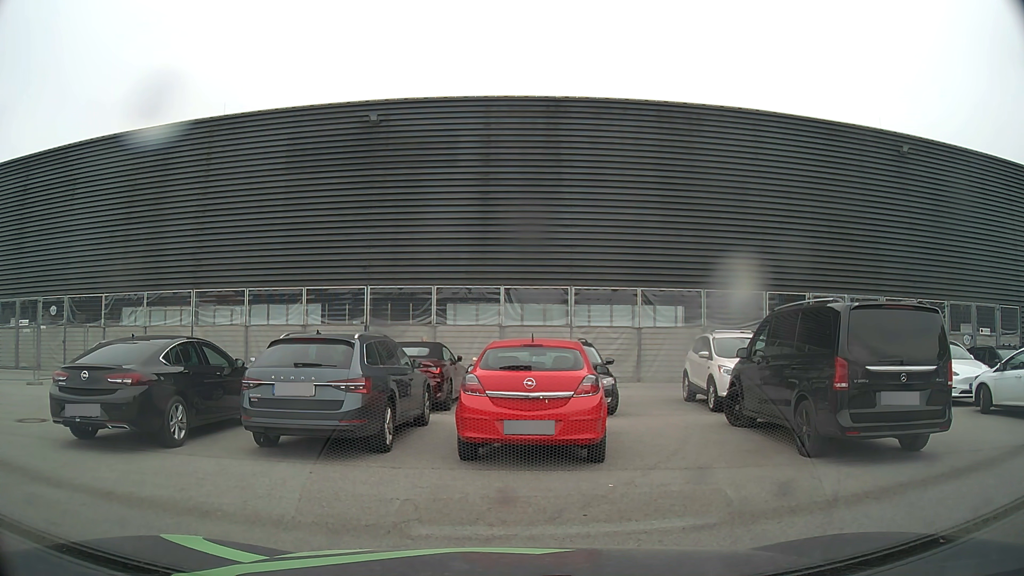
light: Day
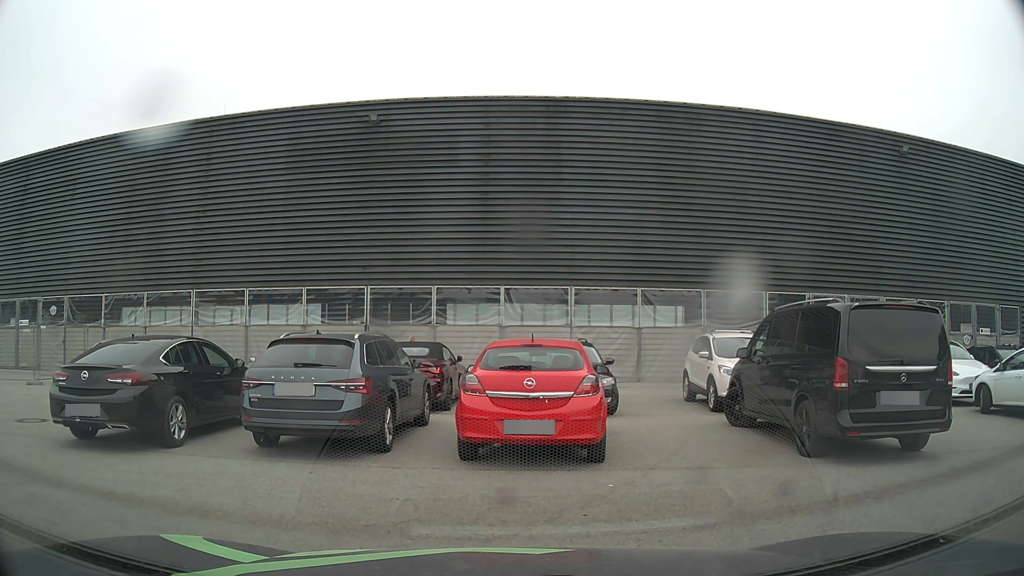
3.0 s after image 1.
(0.0, 0.0) m; 0°
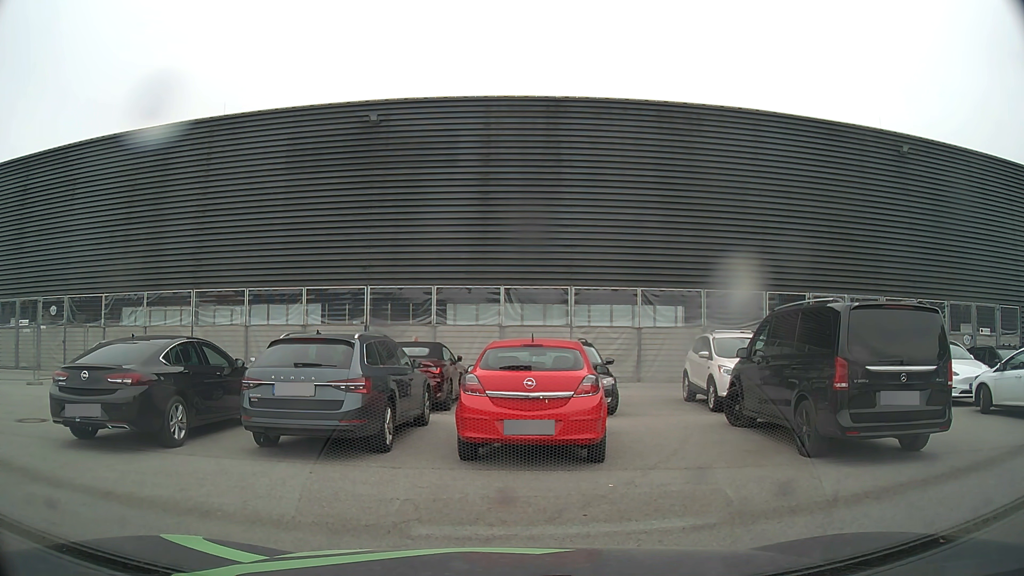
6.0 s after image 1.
(0.0, 0.0) m; 0°
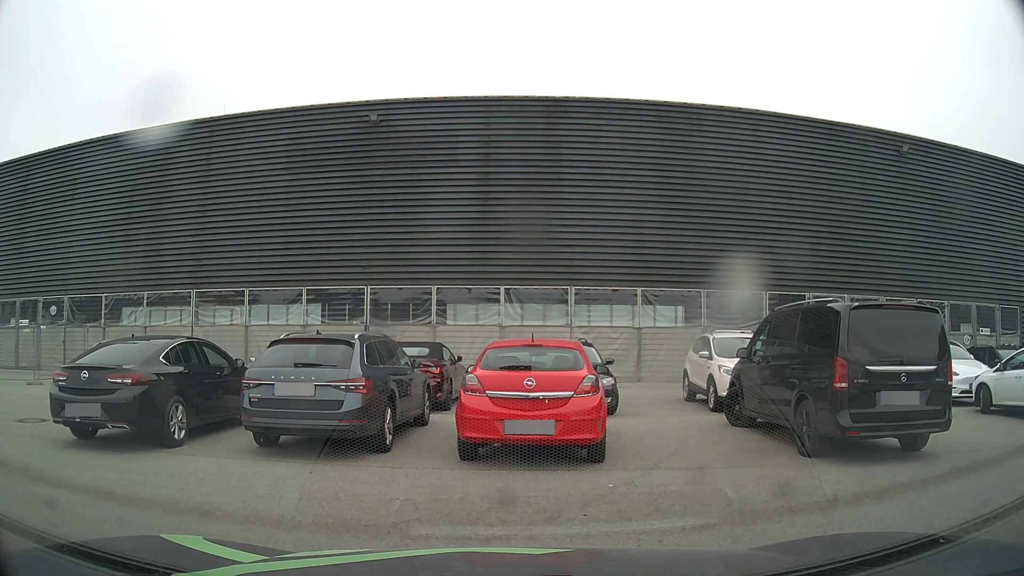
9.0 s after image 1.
(0.0, 0.0) m; 0°
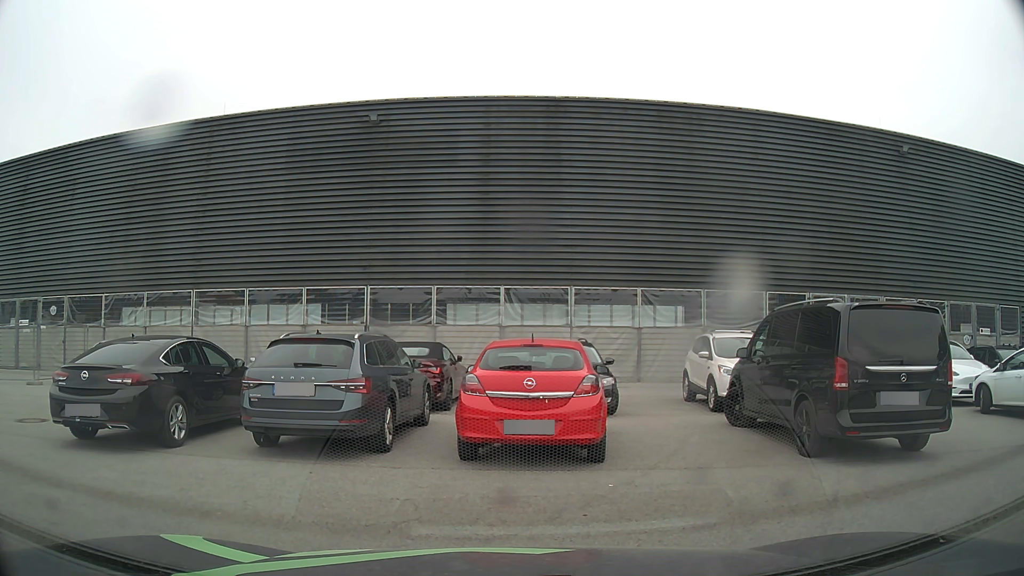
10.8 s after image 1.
(0.0, 0.0) m; 0°
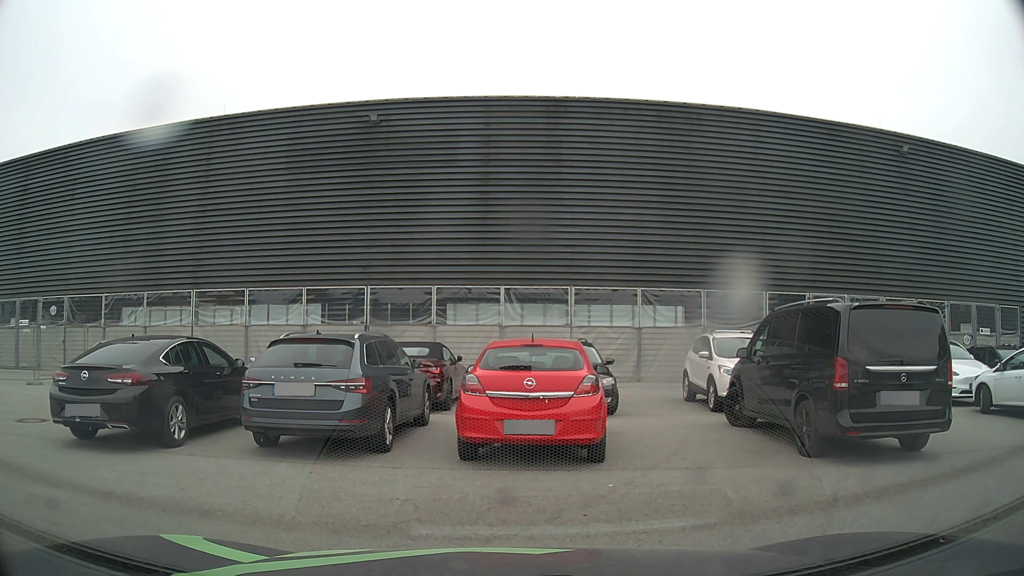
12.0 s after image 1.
(0.0, 0.0) m; 0°
